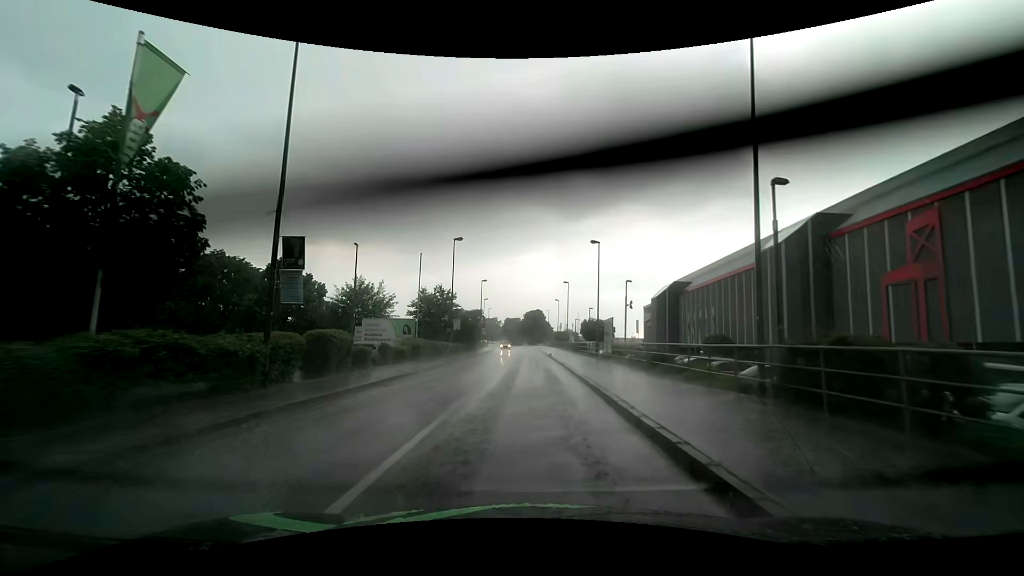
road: tertiary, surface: asphalt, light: Day
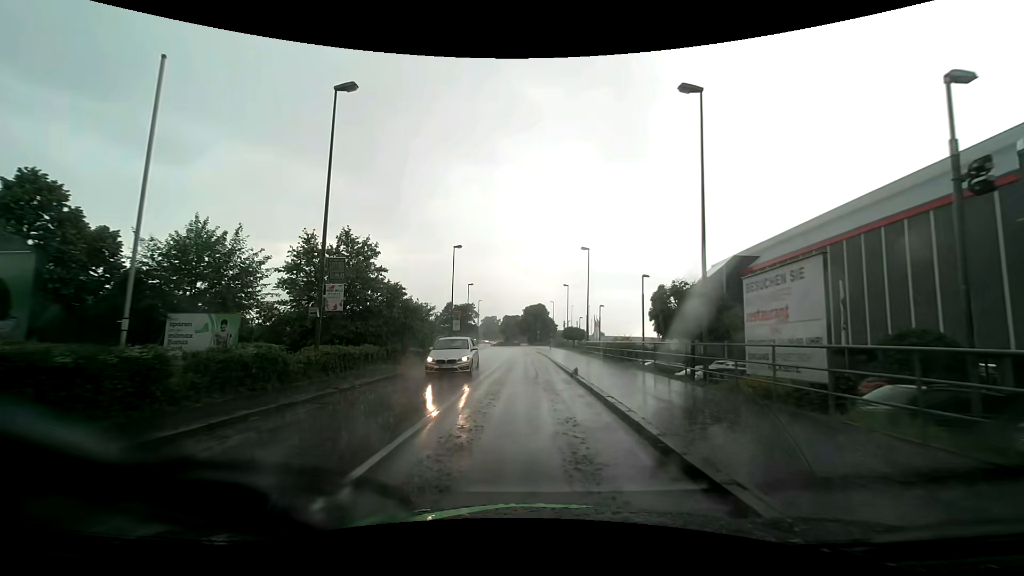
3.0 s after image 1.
(+0.3, +26.4) m; 0°
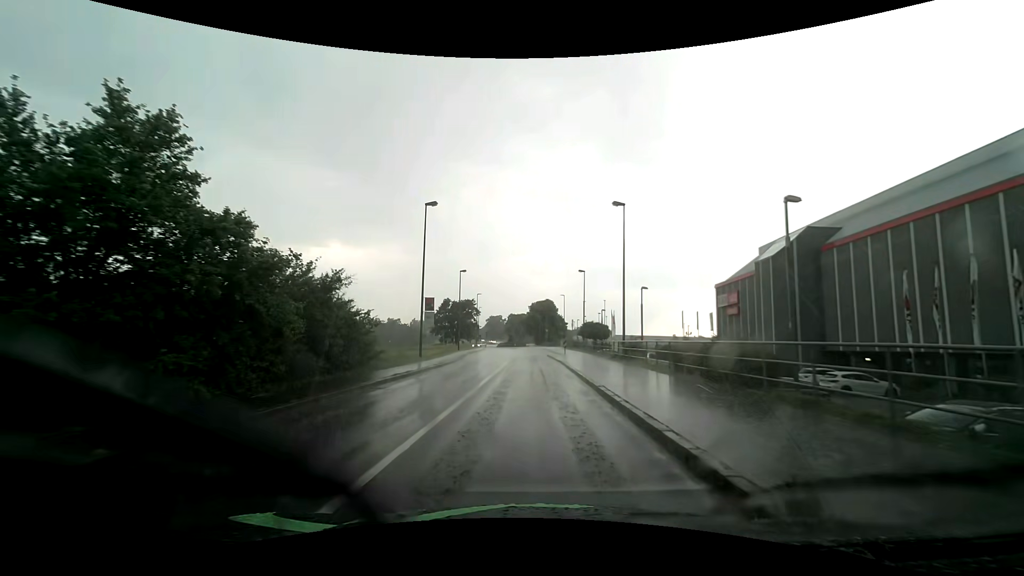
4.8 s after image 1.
(-0.1, +15.2) m; -1°
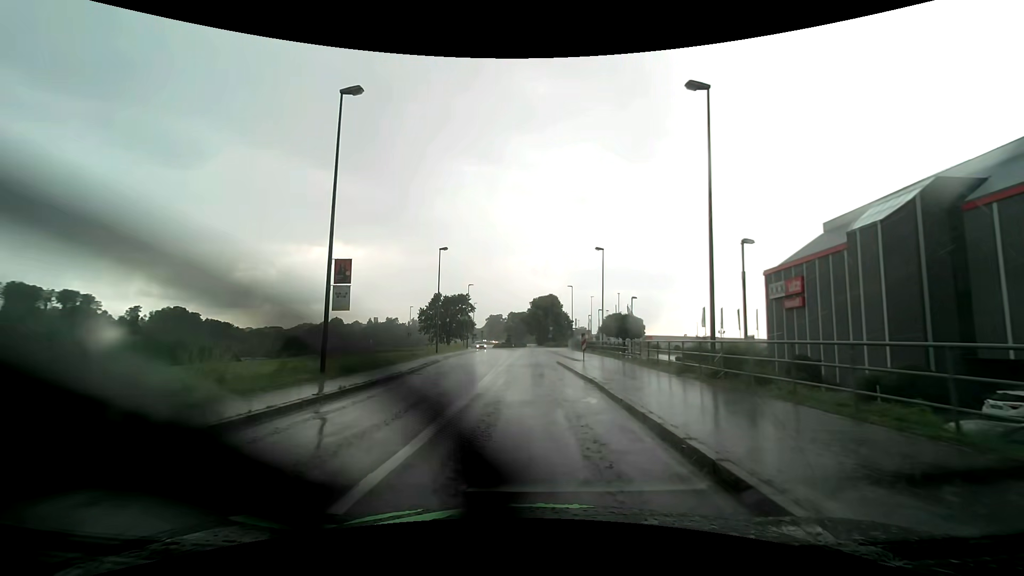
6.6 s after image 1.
(0.0, +14.9) m; -1°
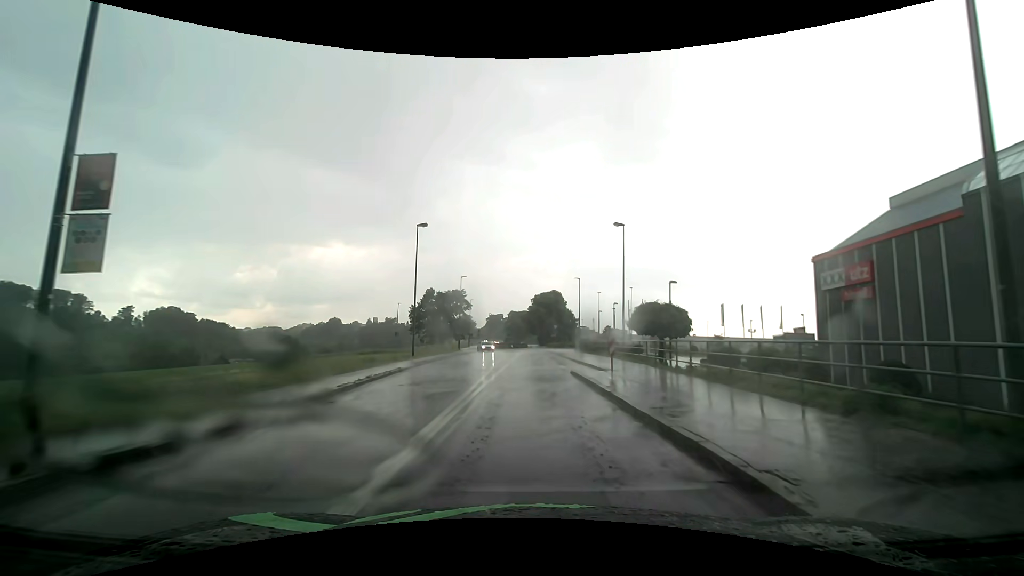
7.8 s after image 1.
(+0.1, +9.9) m; +1°
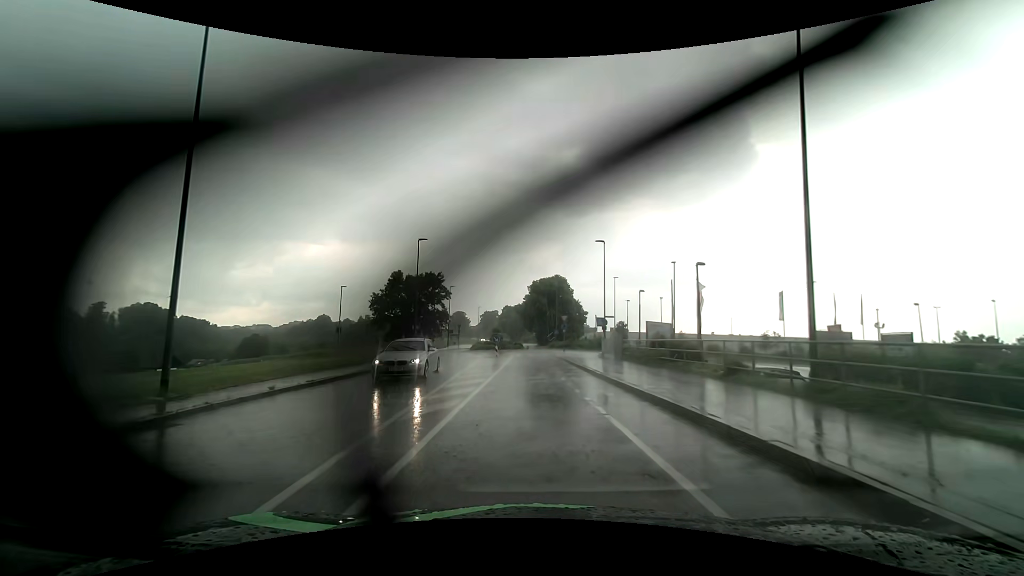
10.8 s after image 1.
(0.0, +24.6) m; 0°
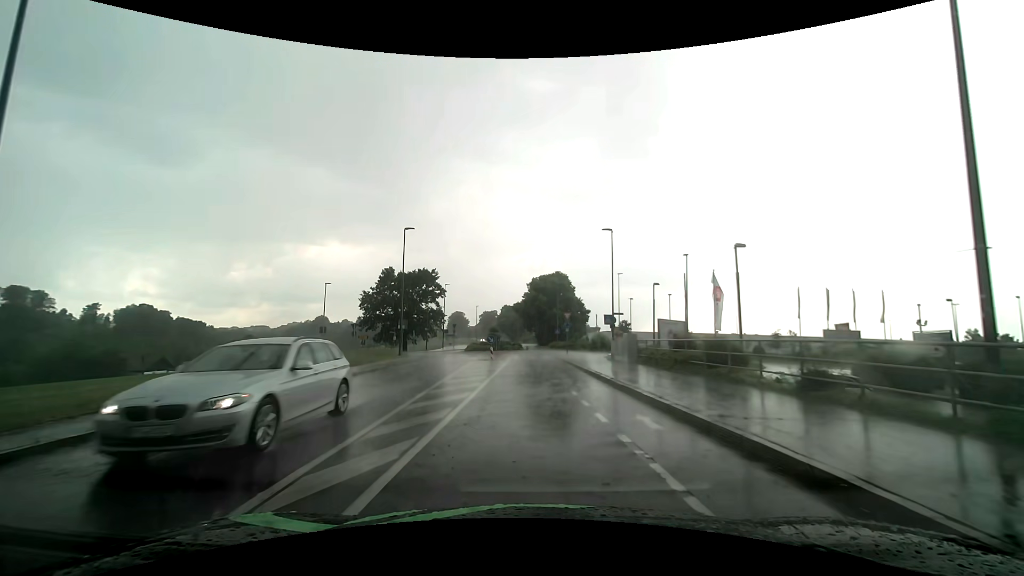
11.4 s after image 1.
(0.0, +4.5) m; 0°
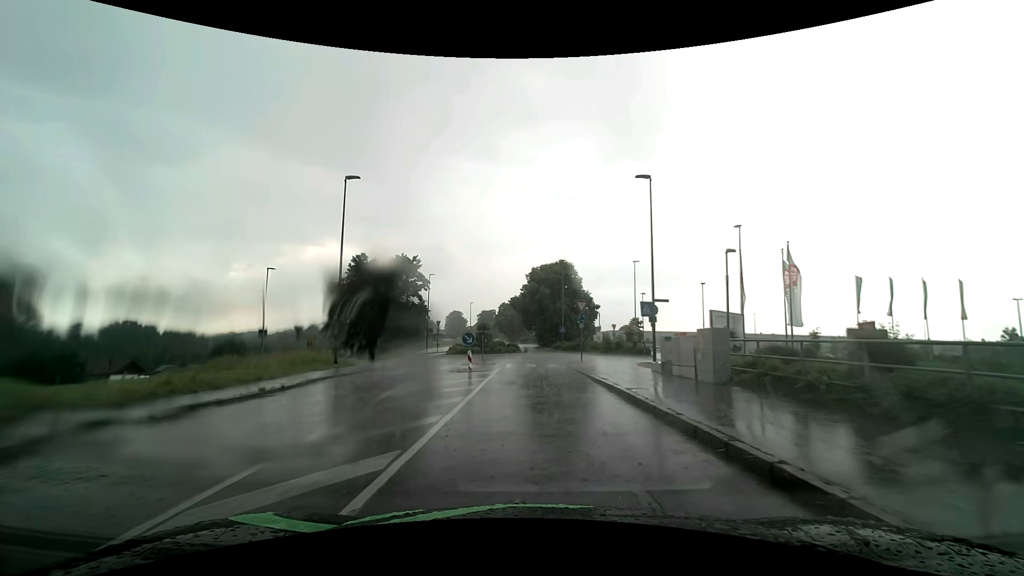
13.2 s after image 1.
(0.0, +12.4) m; 0°
(0, +10) (0, +20) (0, +30) (+2, +40) (+5, +49) (+1, +58) (-3, +67) (-4, +77) (-4, +87) (-5, +97) m
